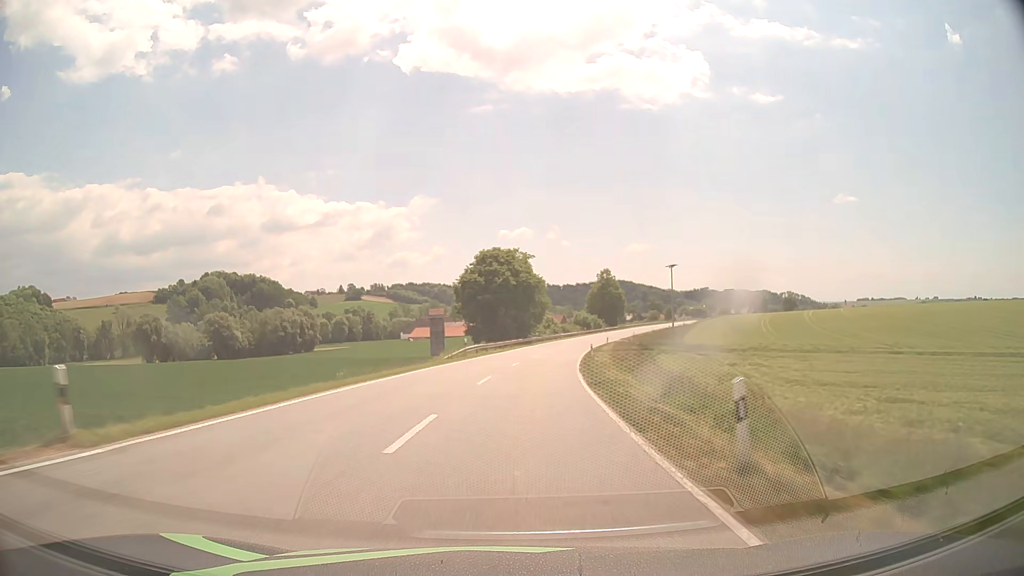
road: secondary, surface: asphalt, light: Day
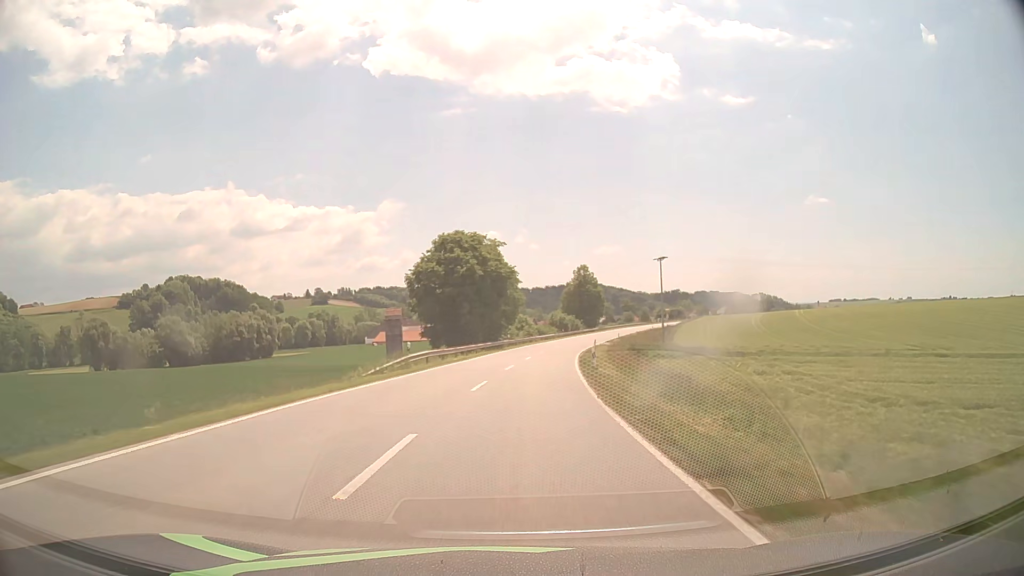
(+0.3, +14.2) m; +3°
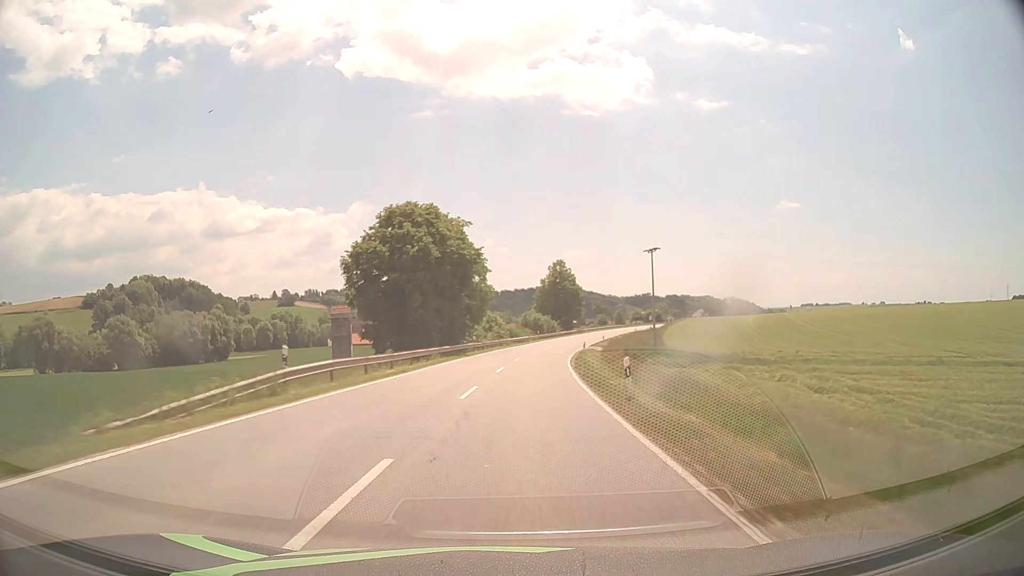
(+0.3, +14.1) m; +3°
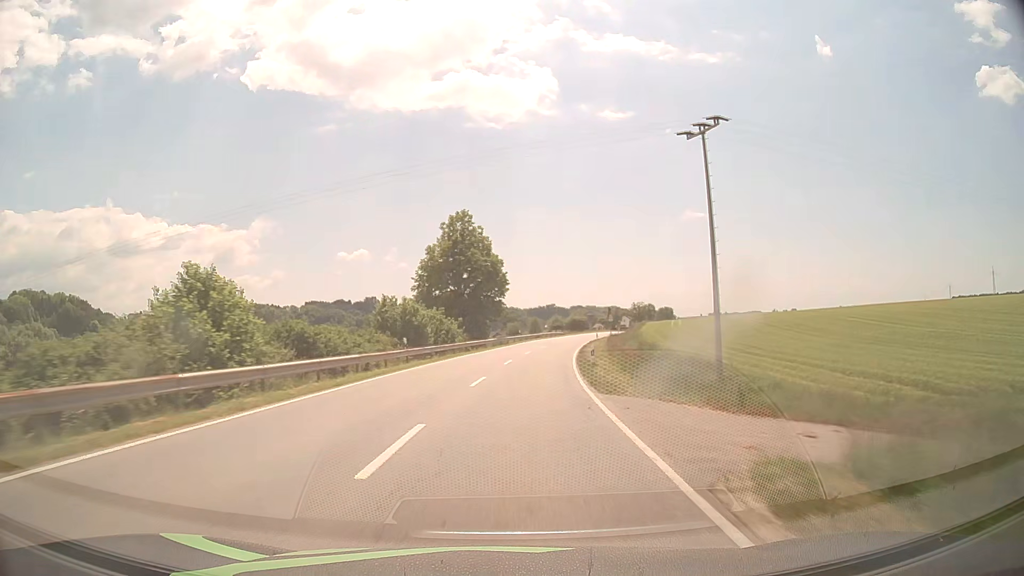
(+4.4, +56.4) m; +8°
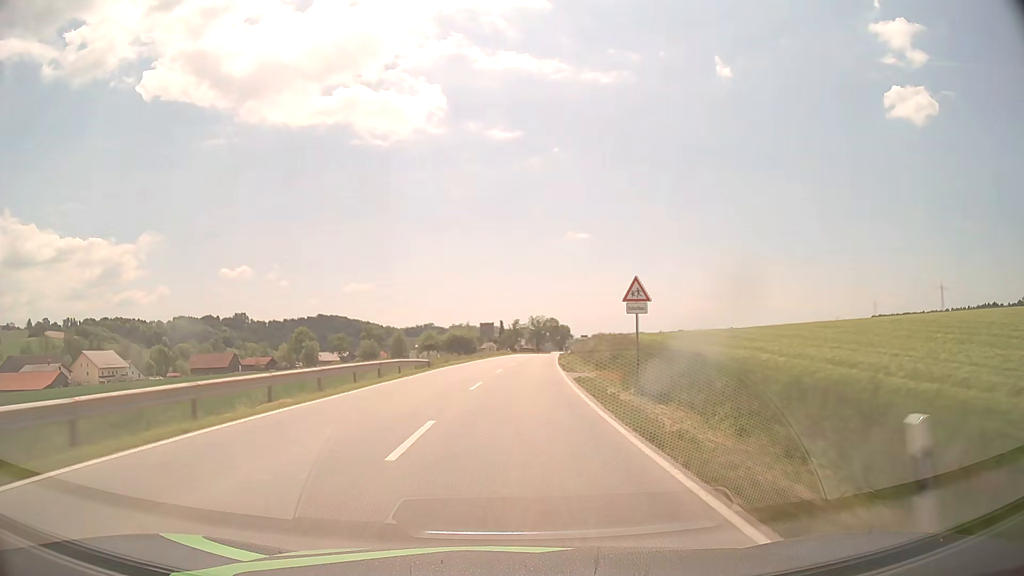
(+6.8, +69.9) m; +11°
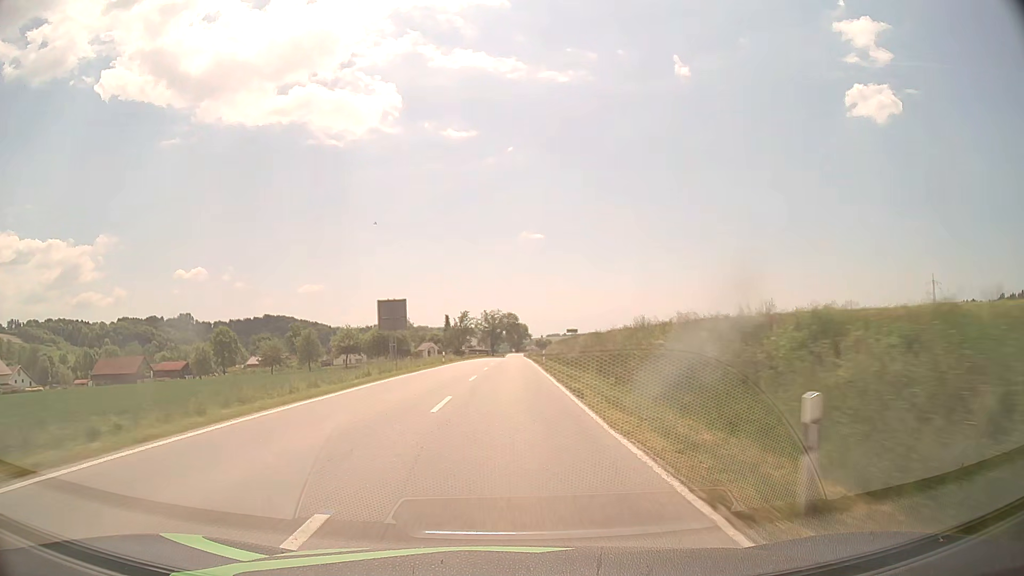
(+1.5, +42.2) m; +4°
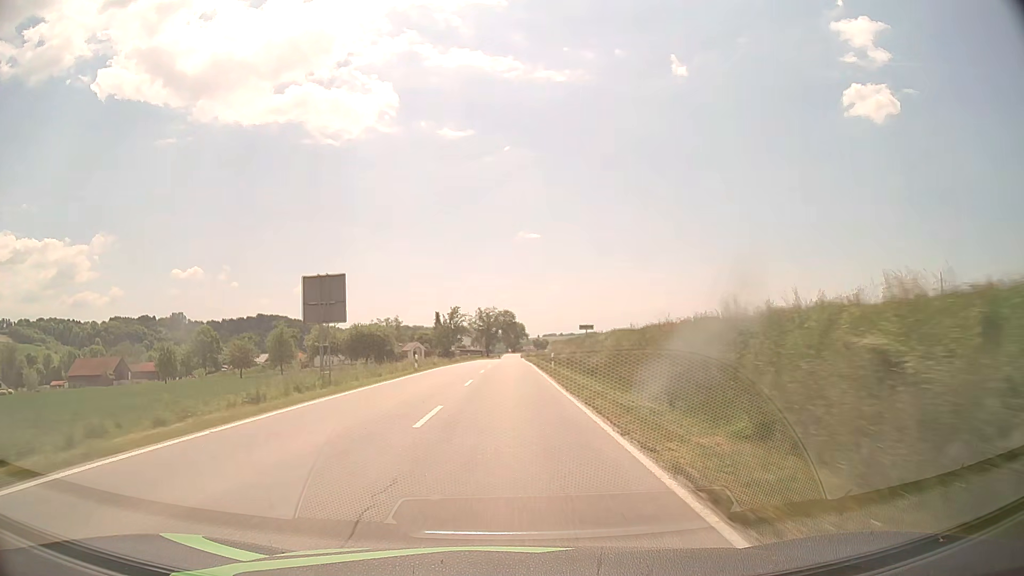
(+0.1, +14.1) m; 0°
